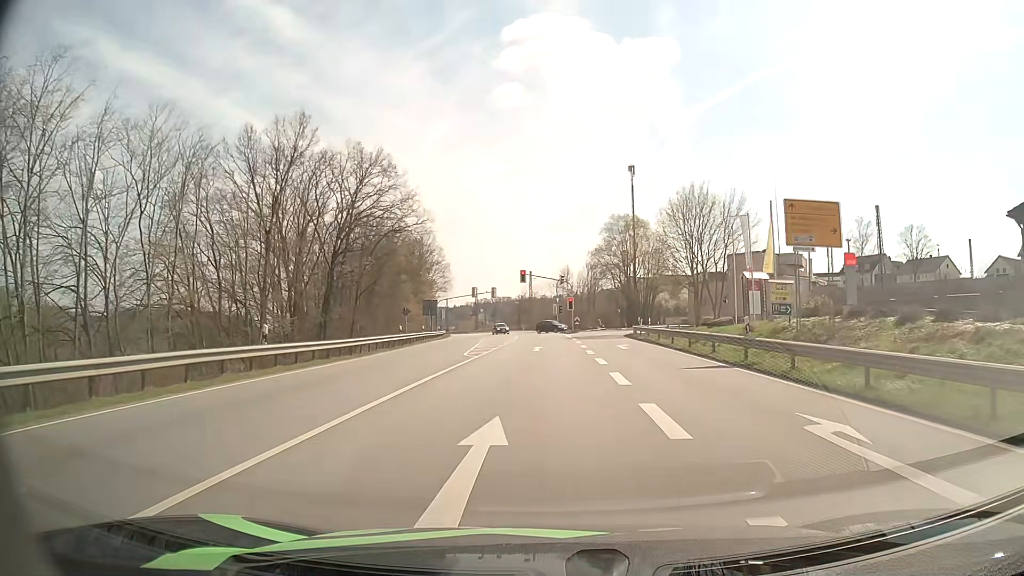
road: primary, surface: asphalt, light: Day
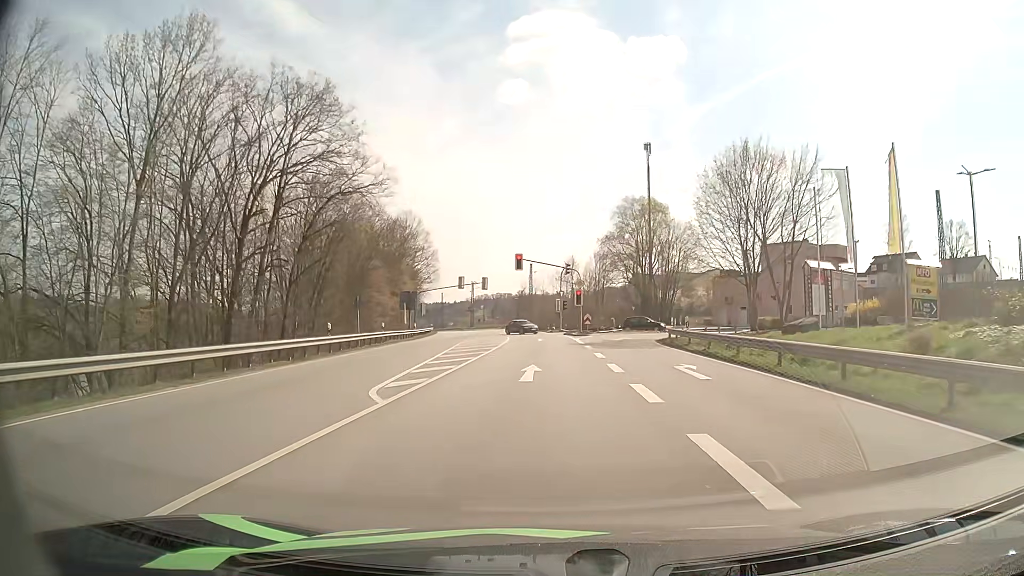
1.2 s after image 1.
(0.0, +14.6) m; 0°
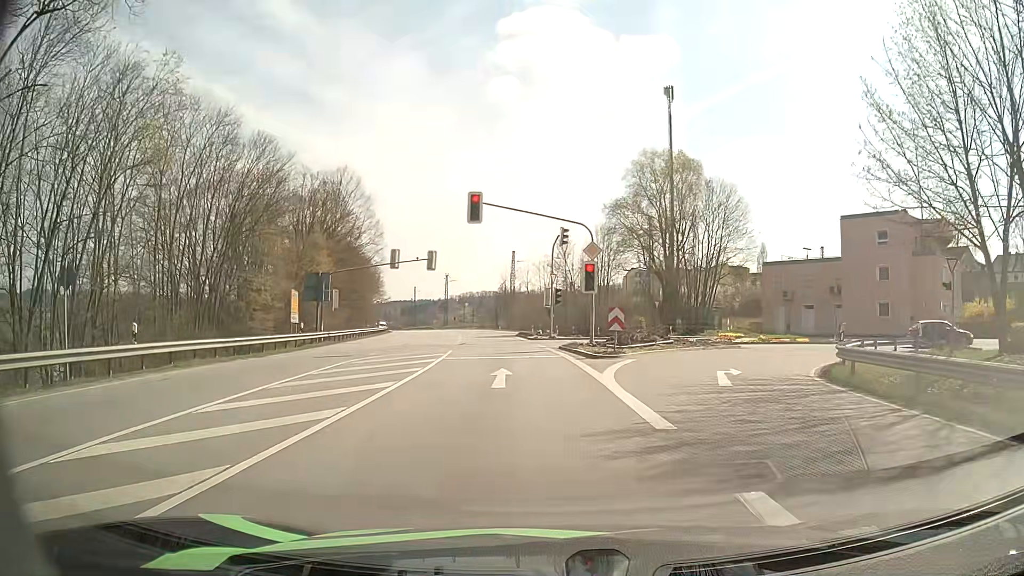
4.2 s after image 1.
(+0.3, +26.1) m; +1°
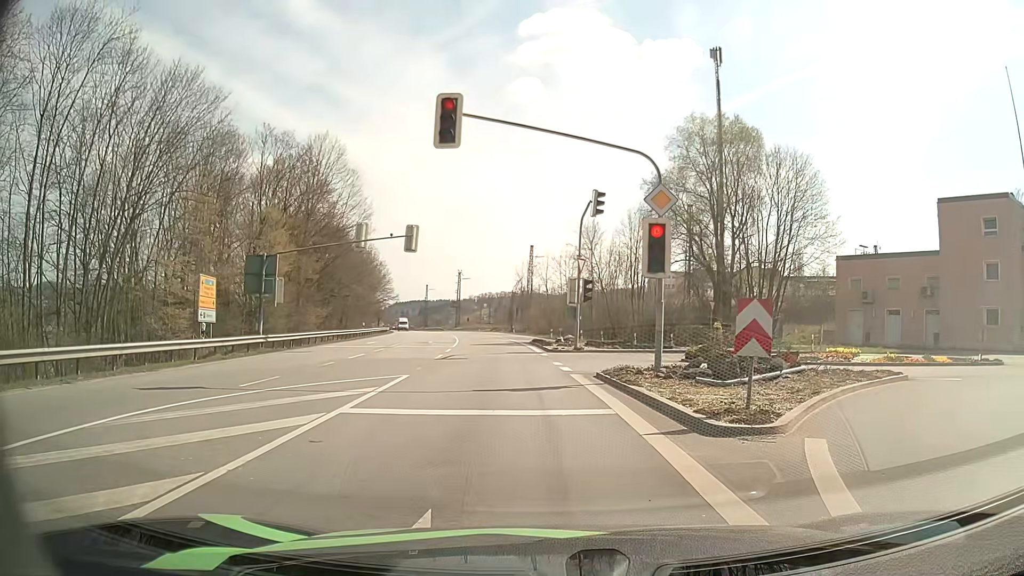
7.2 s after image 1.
(-0.2, +12.6) m; -4°
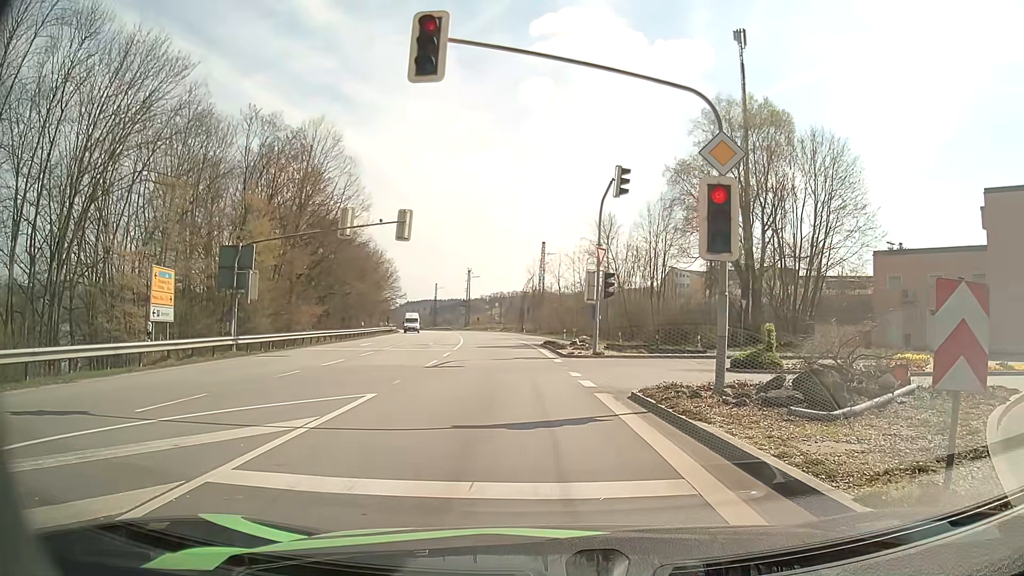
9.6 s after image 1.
(+0.1, +4.4) m; +1°
(0, +10) (0, +20) (-1, +30) (-2, +40) (-3, +50) (-4, +60) (-5, +70) (-7, +80) (-9, +89) (-11, +99) m
